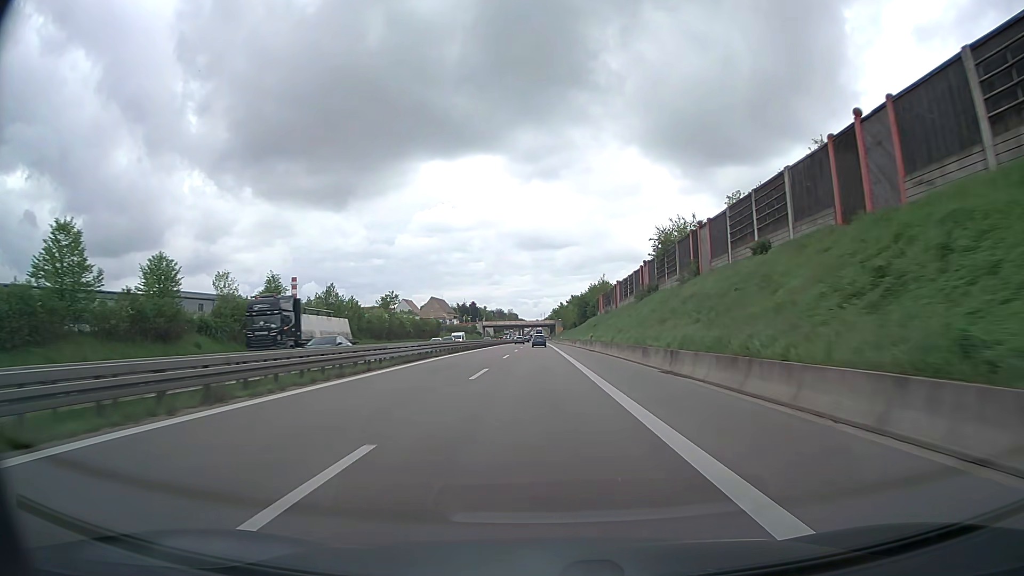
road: trunk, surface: asphalt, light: Day
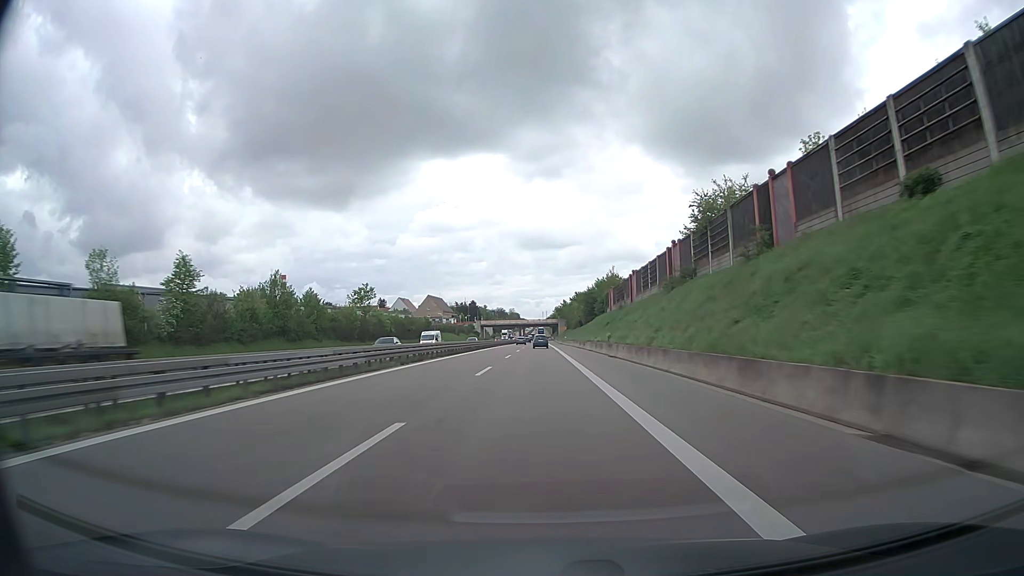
(0.0, +16.0) m; 0°
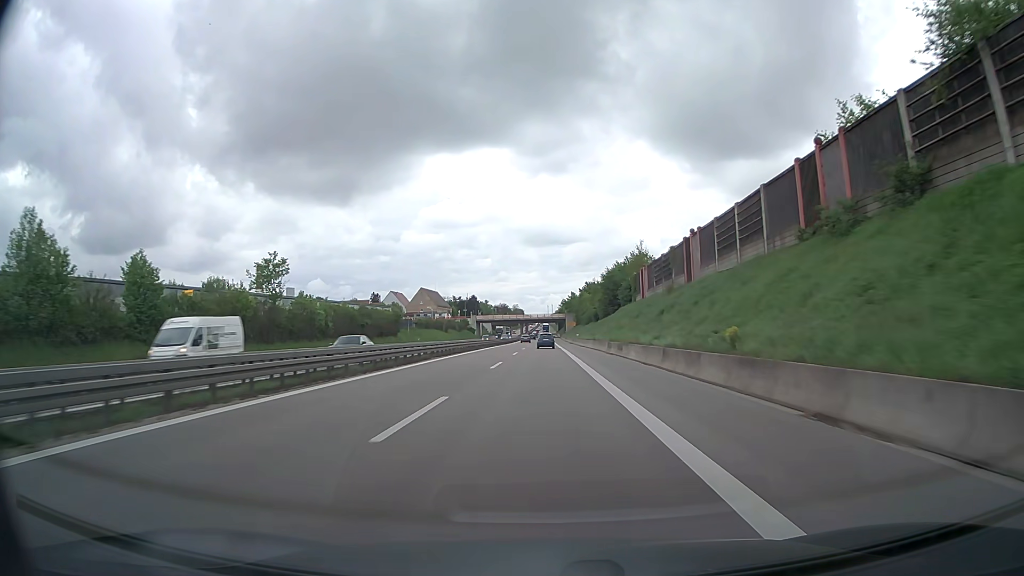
(-0.1, +31.9) m; -1°
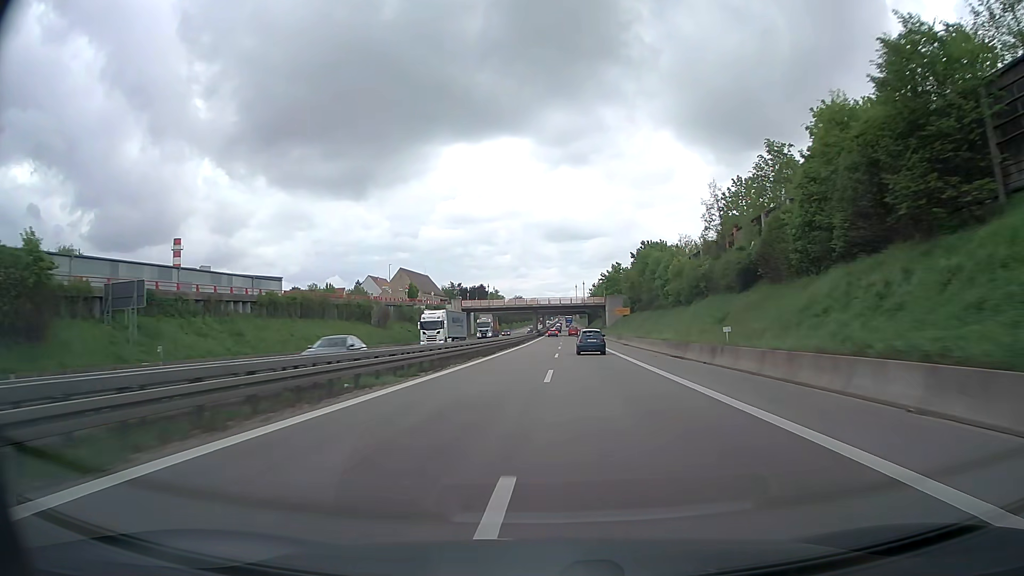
(-1.2, +80.3) m; -2°
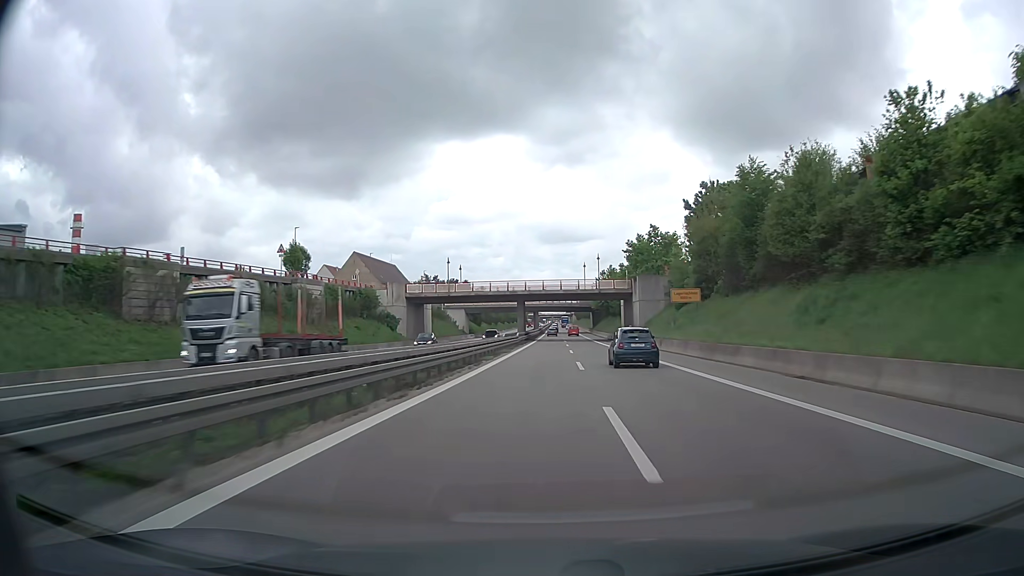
(+0.2, +48.4) m; +1°
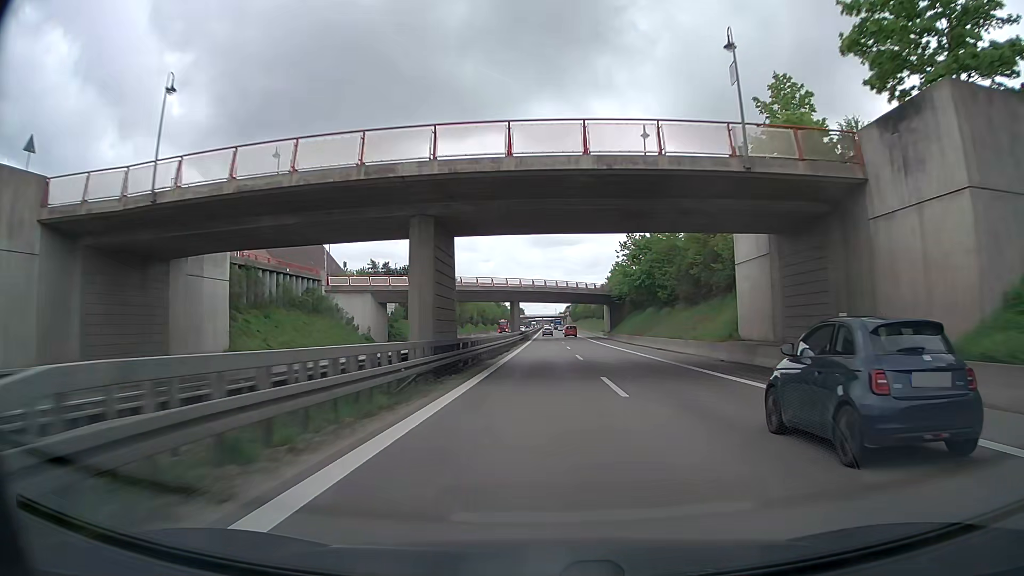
(+0.7, +64.4) m; +1°
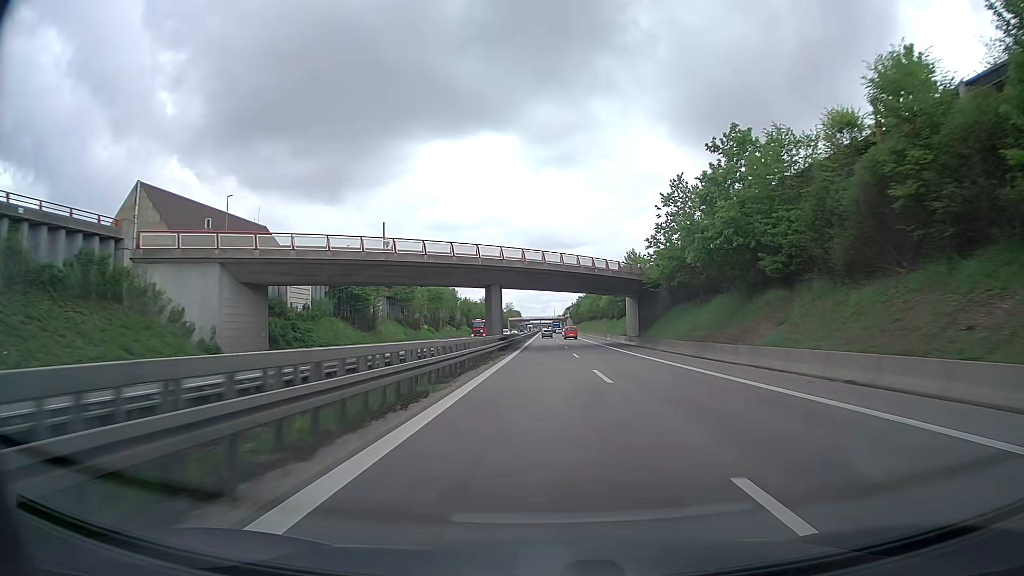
(-0.1, +32.0) m; 0°
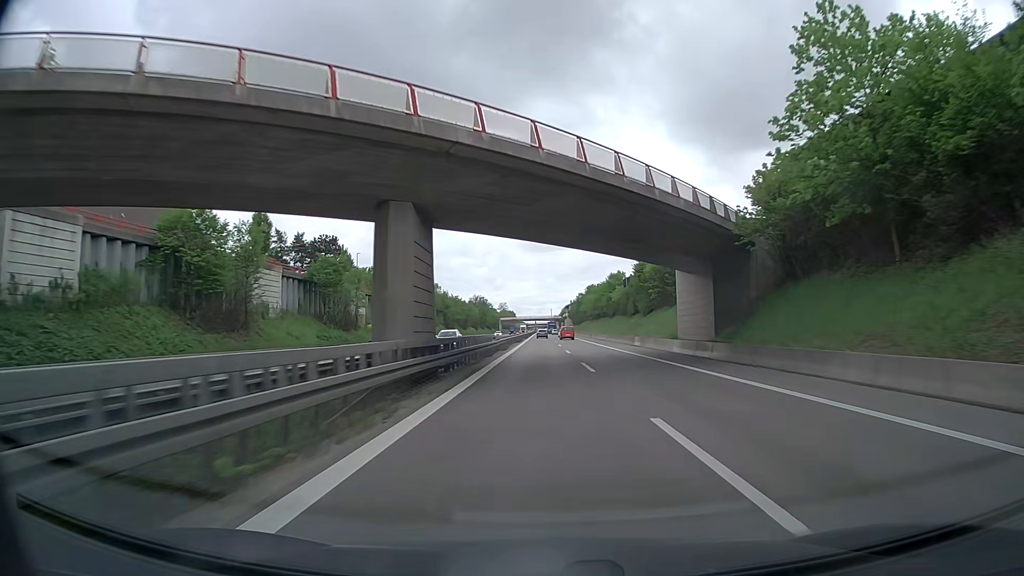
(0.0, +31.8) m; +1°
(0, +10) (0, +20) (0, +30) (0, +40) (0, +50) (+1, +60) (+1, +70) (+1, +80) (+2, +90) (+2, +100) m
